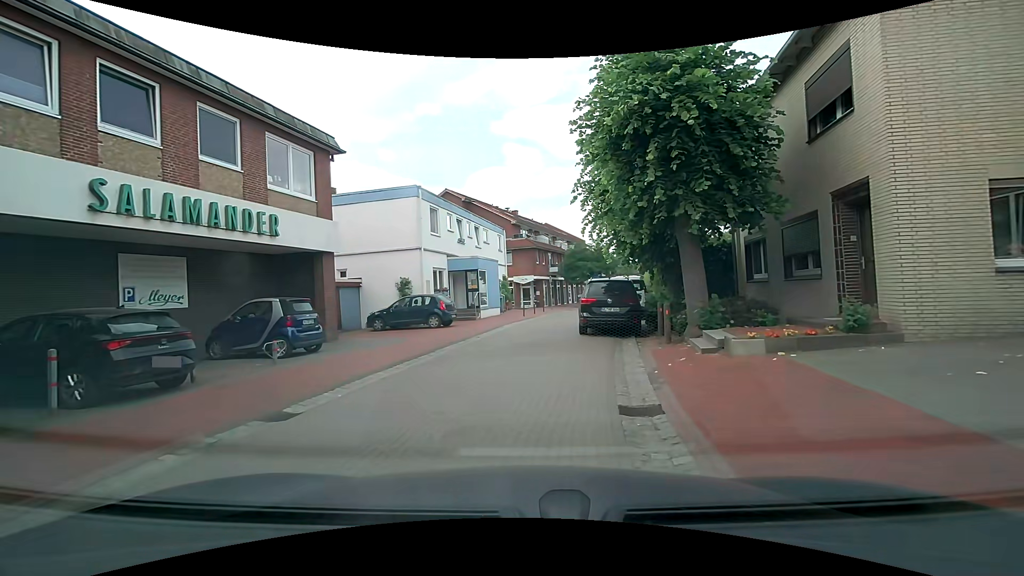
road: residential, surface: paving_stones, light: Day
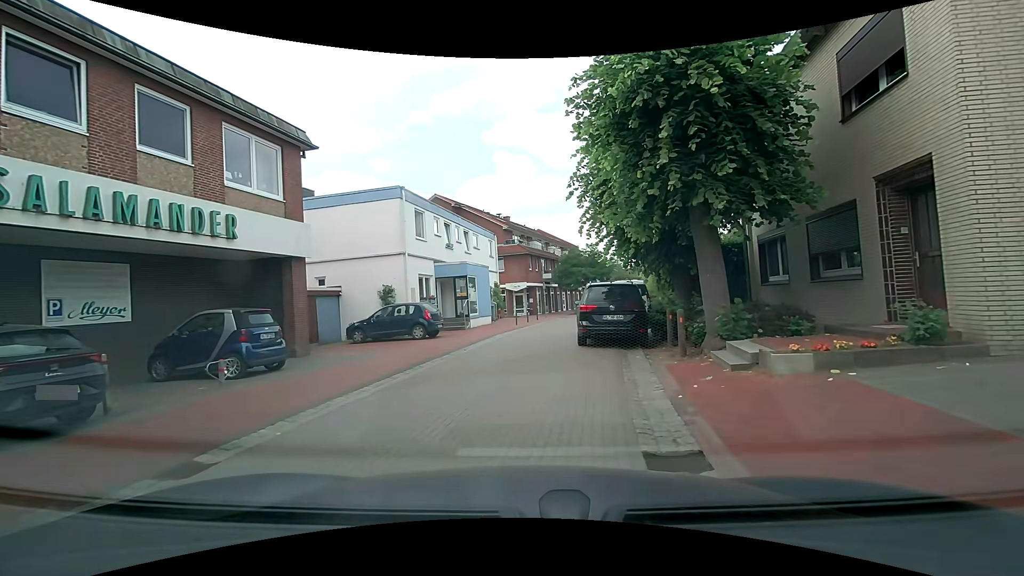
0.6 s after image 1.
(0.0, +1.7) m; +2°
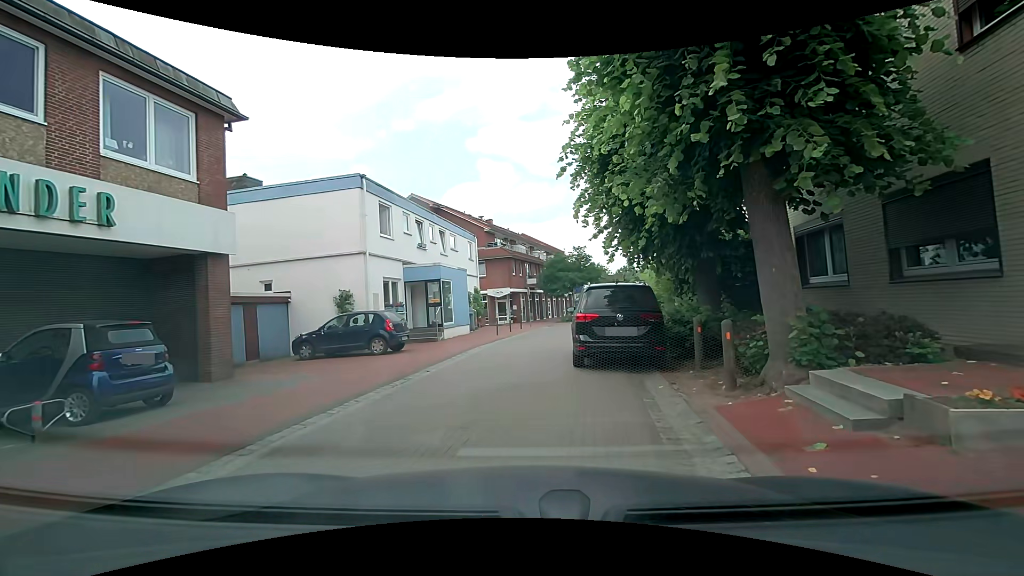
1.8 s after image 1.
(-0.1, +3.2) m; +1°
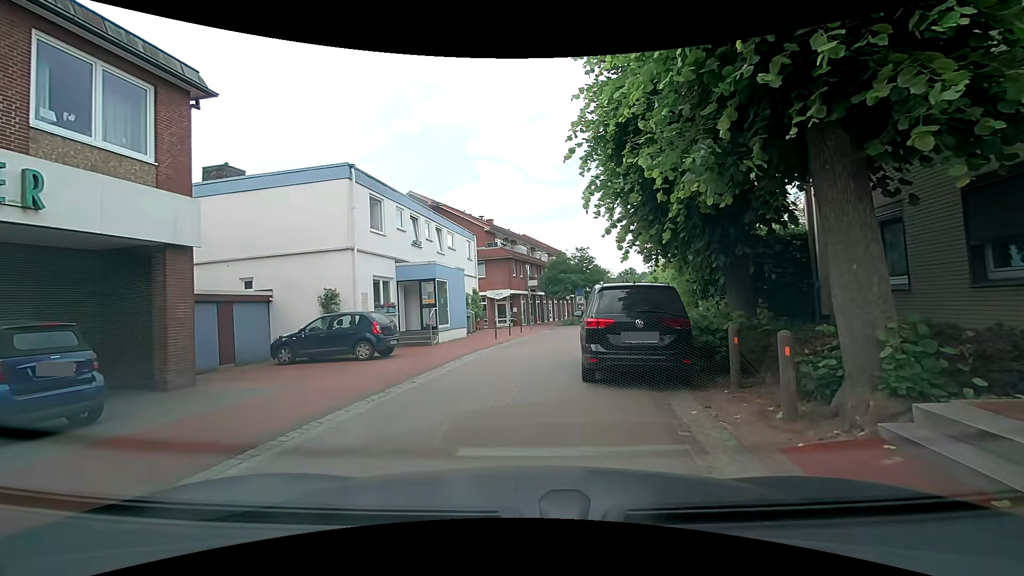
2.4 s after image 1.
(-0.1, +1.5) m; -2°
